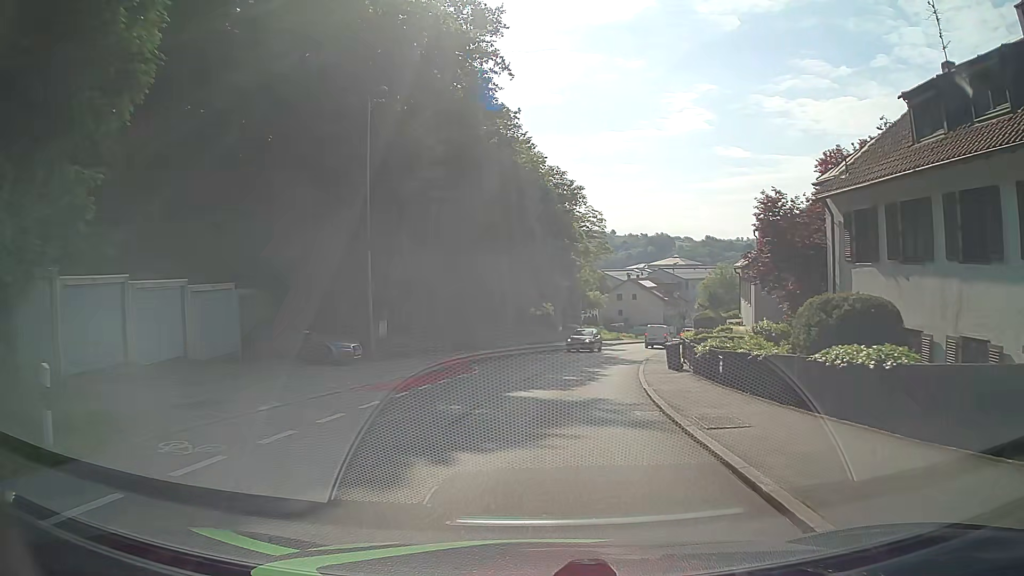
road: tertiary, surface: asphalt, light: Day
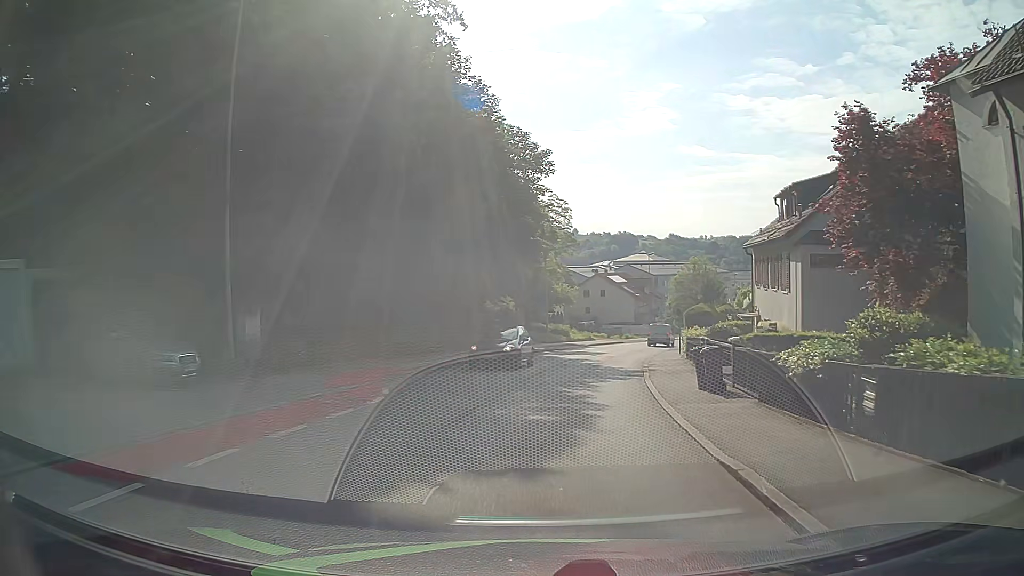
(+0.3, +9.4) m; +4°
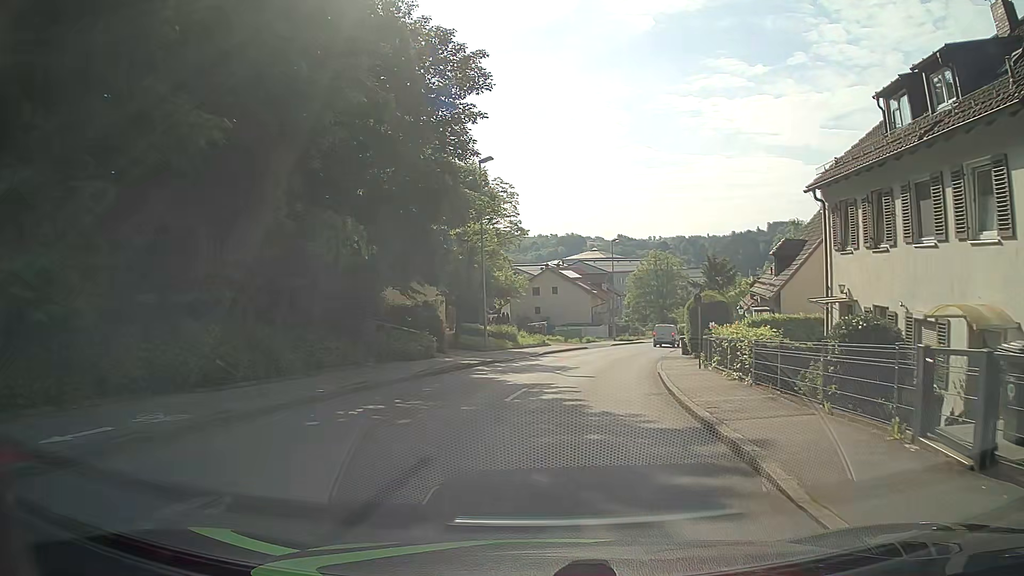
(+0.5, +13.9) m; +5°
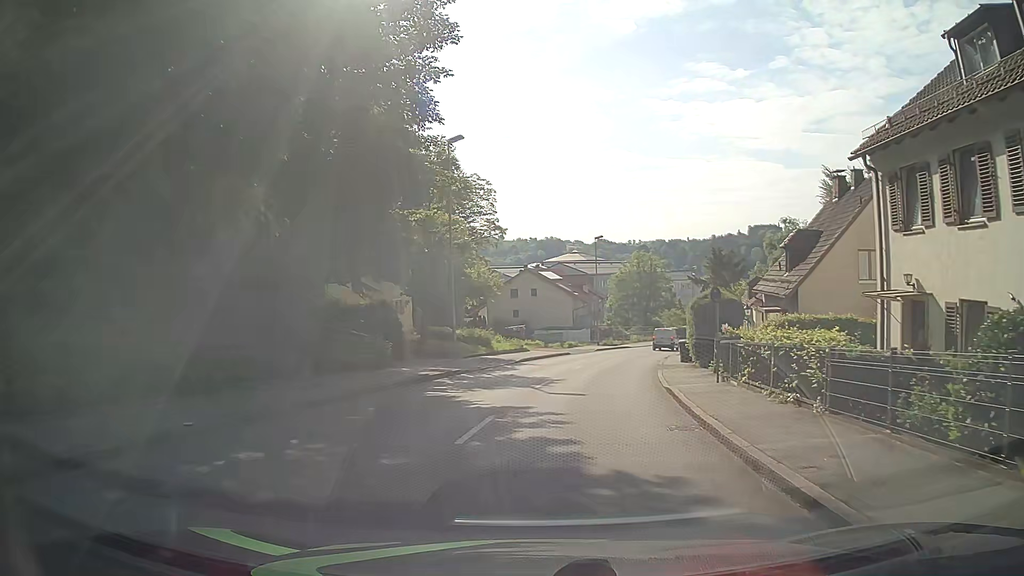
(0.0, +4.6) m; +1°
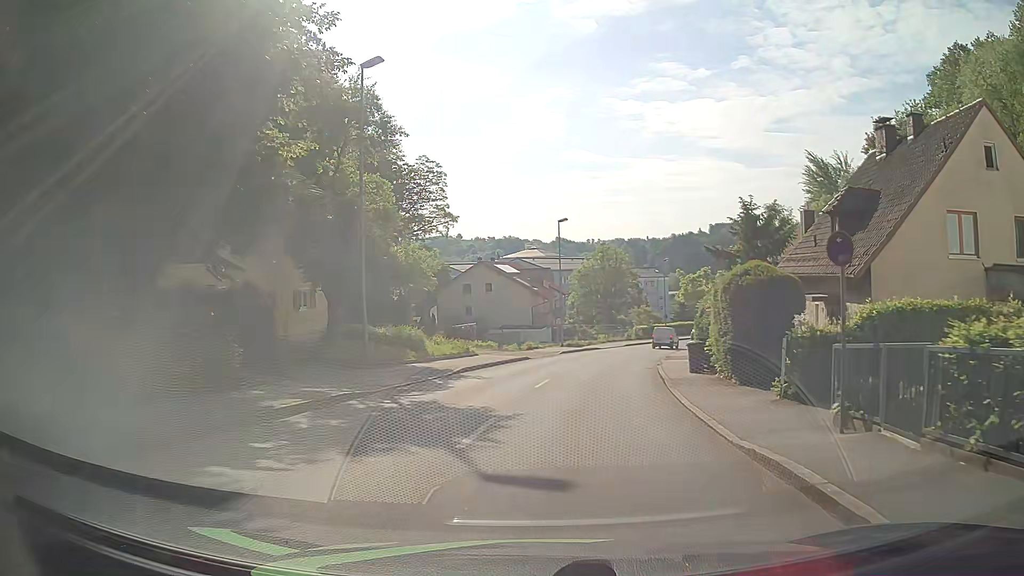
(+0.3, +9.2) m; +3°
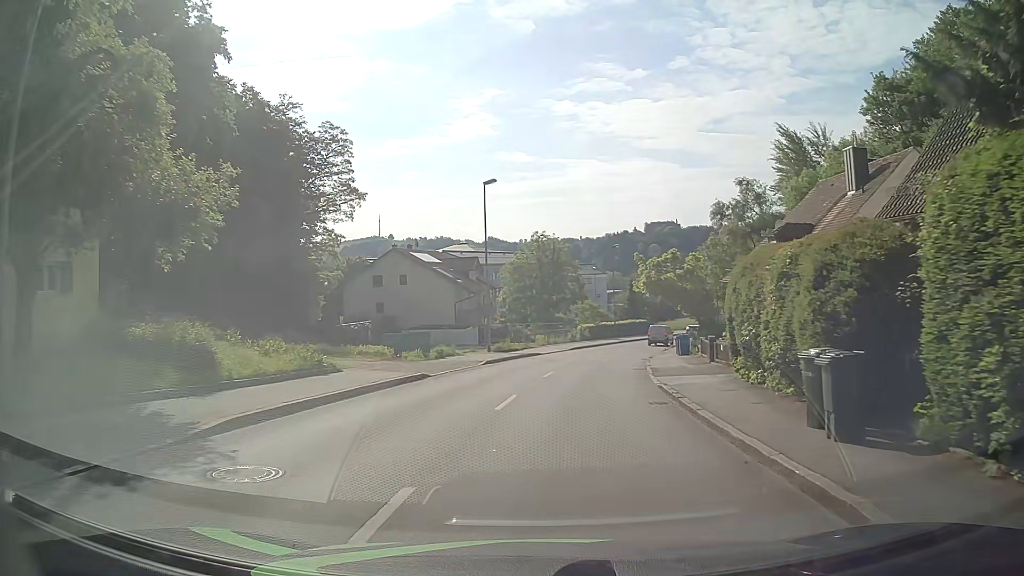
(+0.8, +13.9) m; +6°
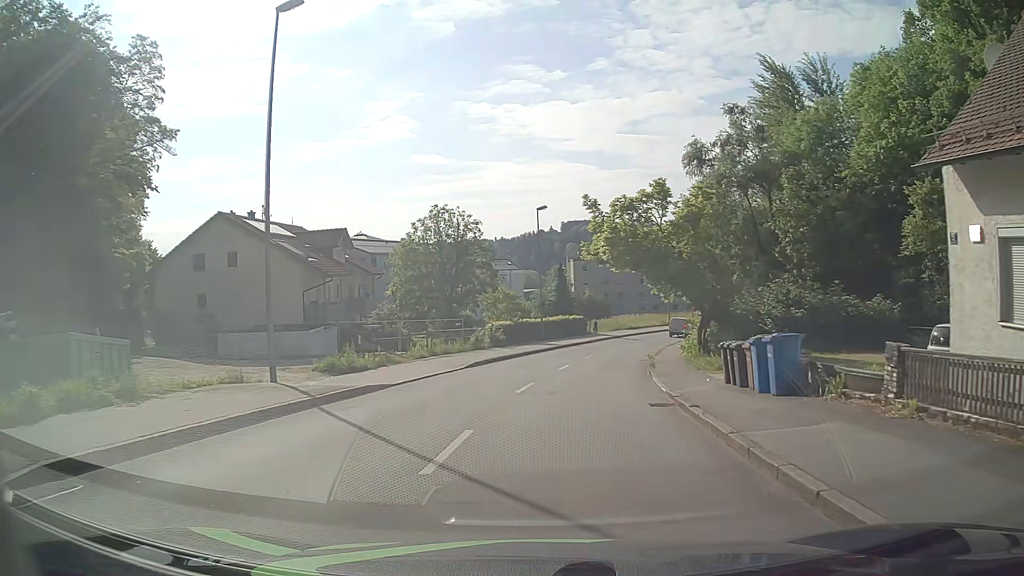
(+1.9, +23.1) m; +8°
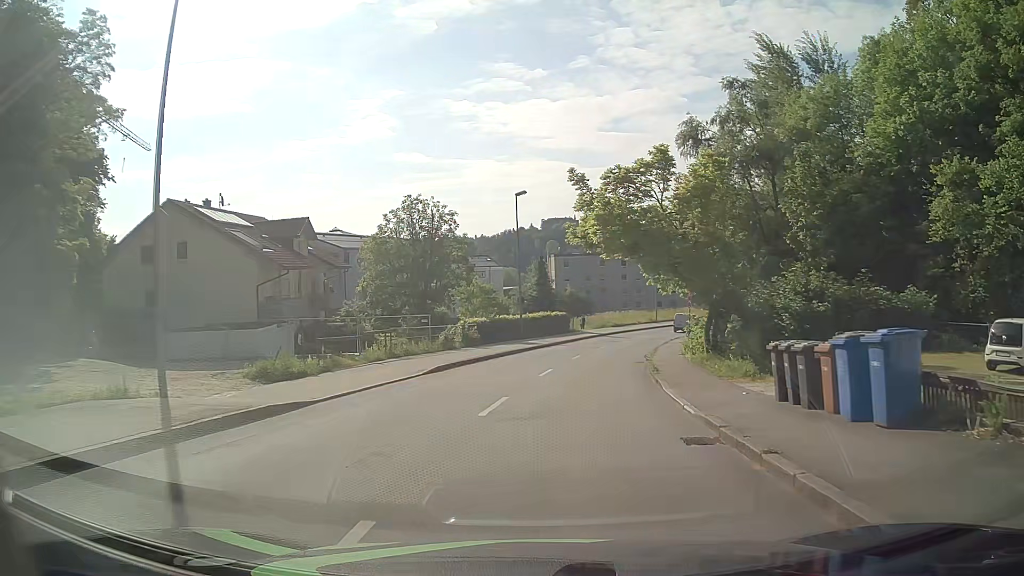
(+0.1, +4.7) m; +1°
(+1, +10) (+2, +20) (+3, +30) (+6, +40) (+8, +49) (+12, +58) (+16, +67) (+22, +76) (+28, +84) (+35, +91) m
